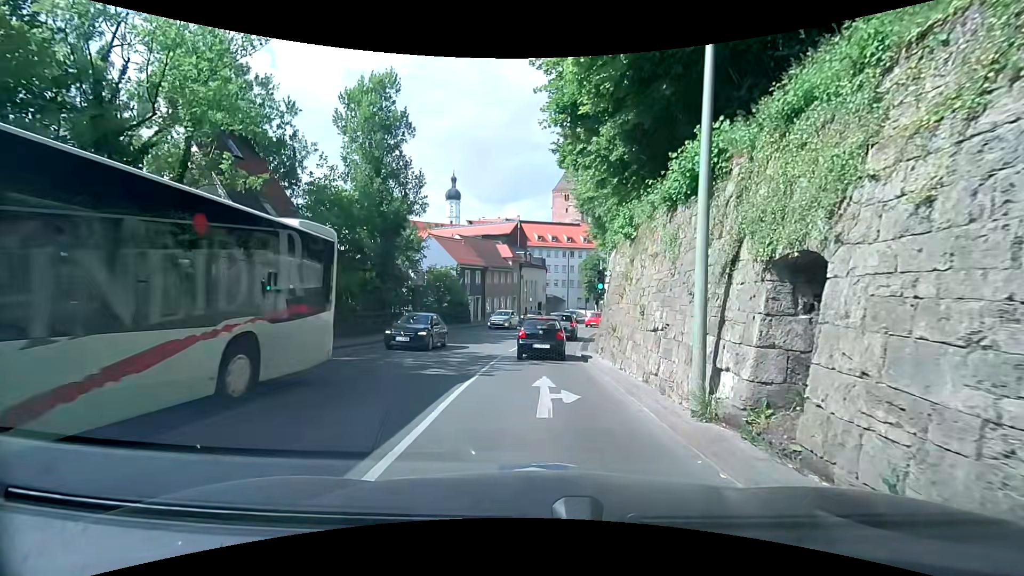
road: secondary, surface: asphalt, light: Day
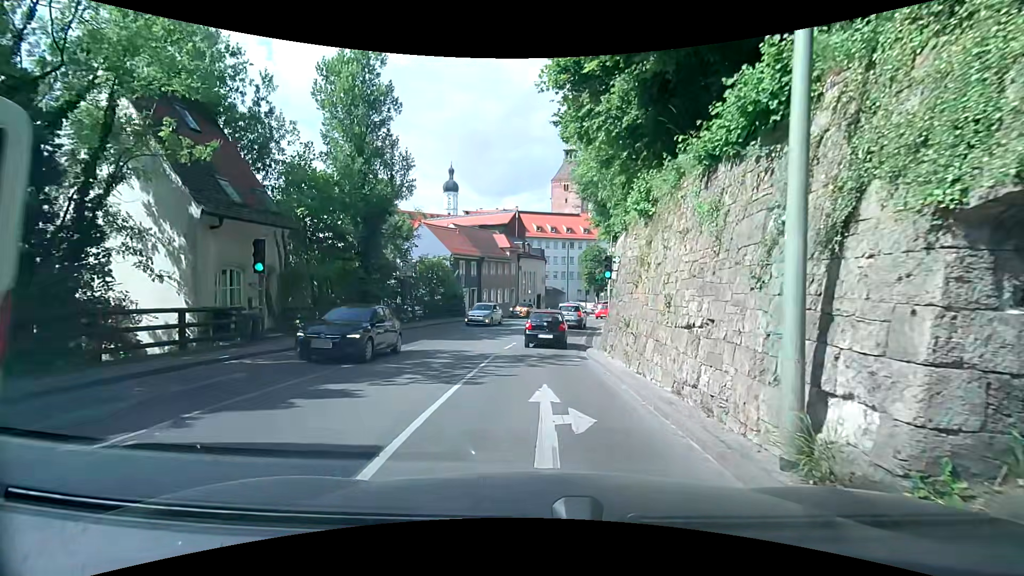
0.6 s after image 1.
(-0.1, +2.5) m; -2°
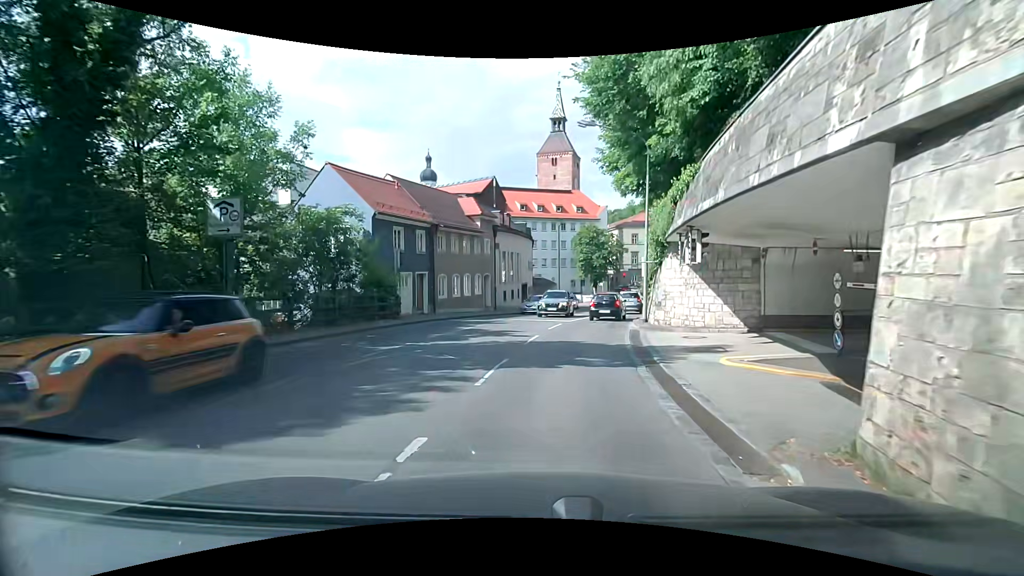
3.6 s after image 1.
(0.0, +16.5) m; +2°
